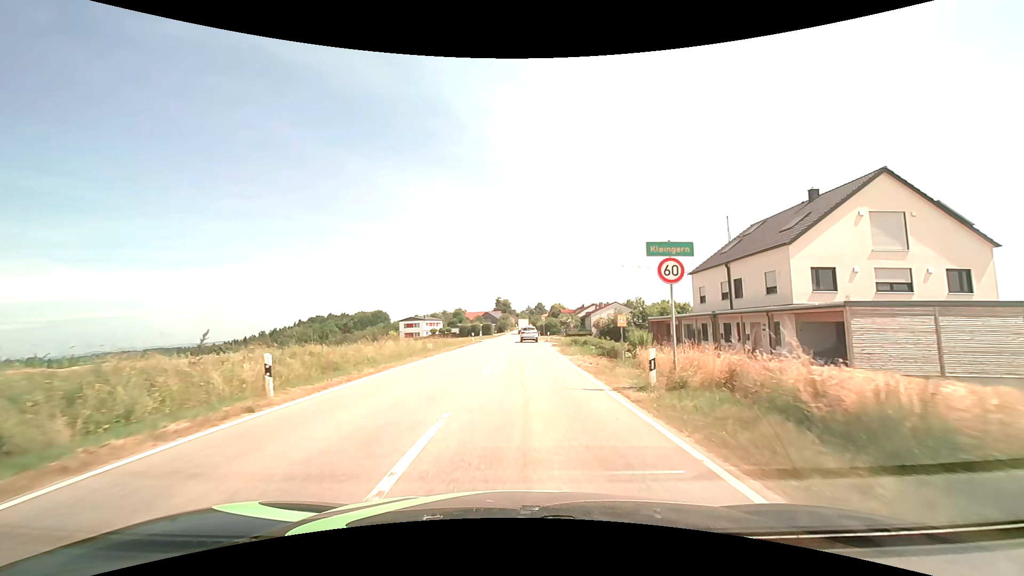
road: tertiary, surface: asphalt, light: Day
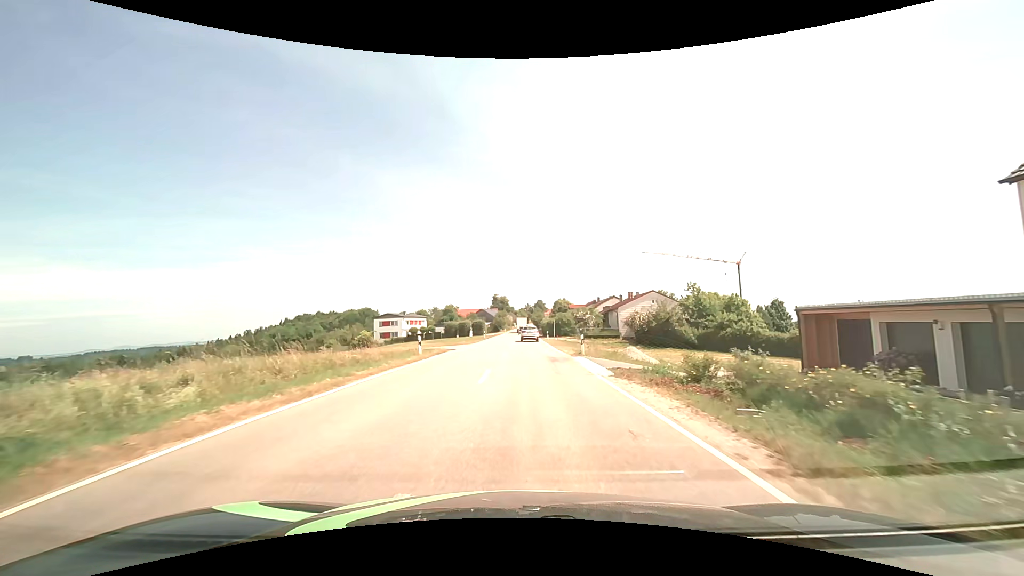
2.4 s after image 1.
(0.0, +27.5) m; 0°
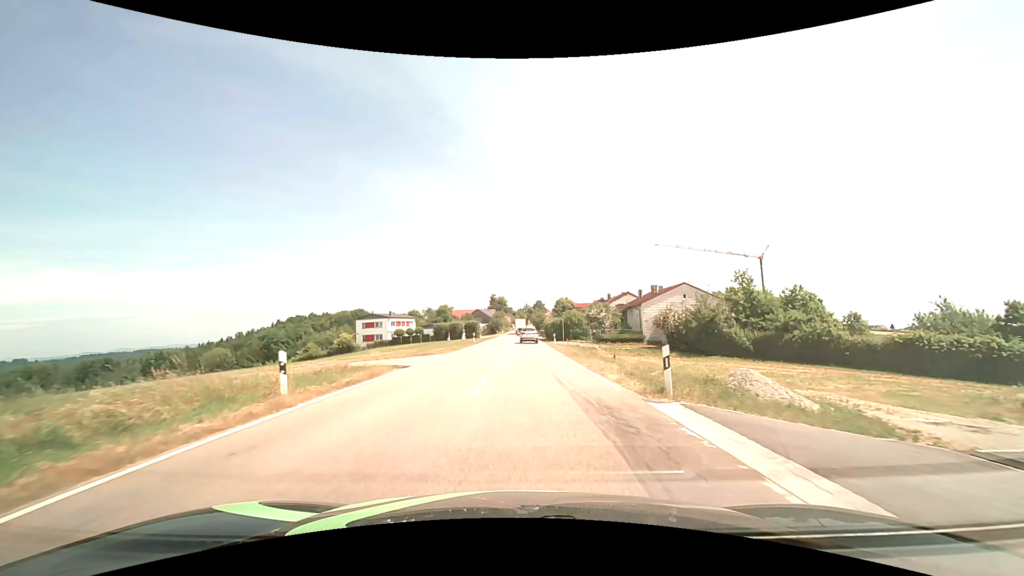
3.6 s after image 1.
(0.0, +13.8) m; 0°
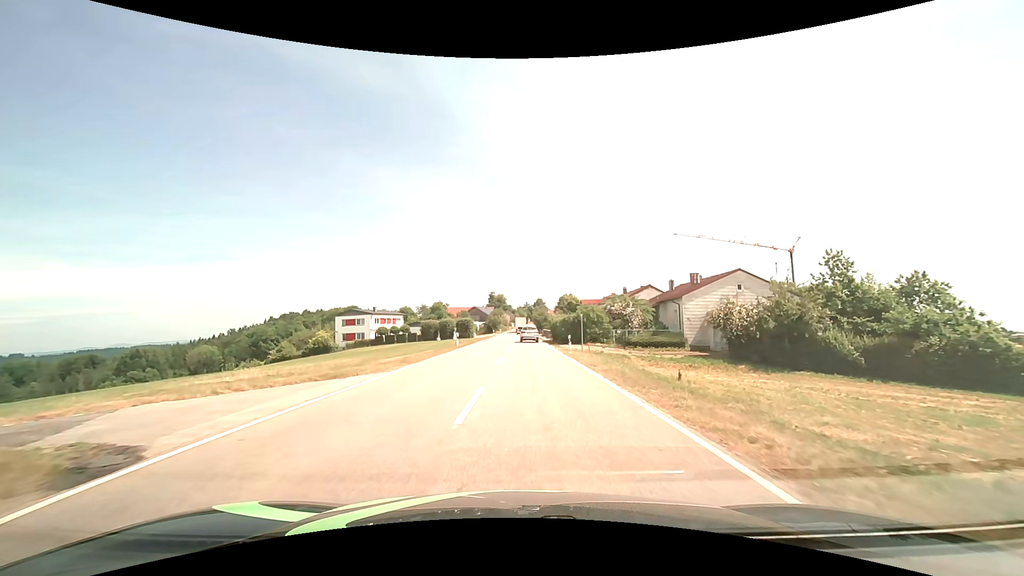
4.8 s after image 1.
(0.0, +13.8) m; 0°
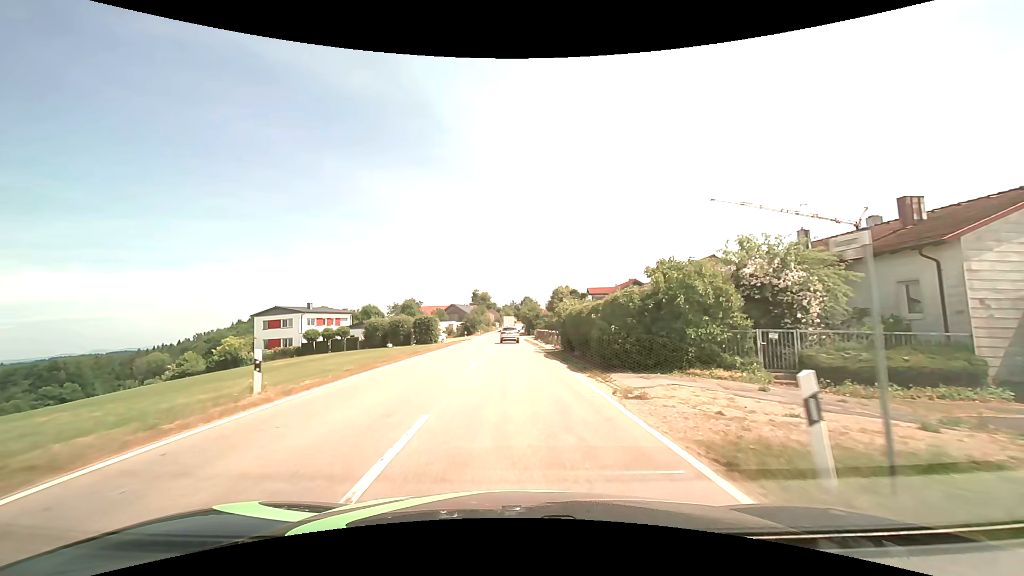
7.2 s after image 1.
(+0.5, +27.6) m; +2°
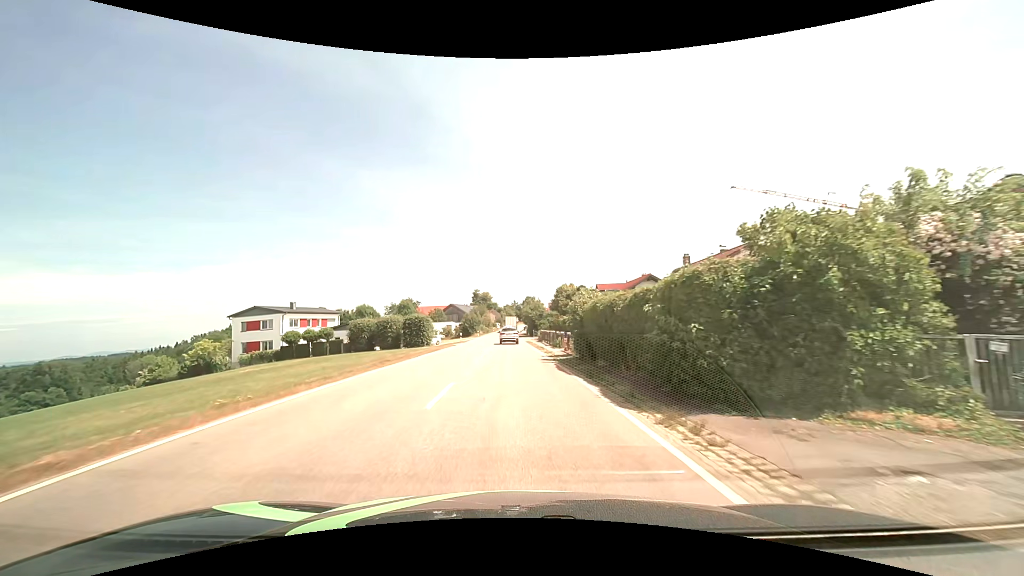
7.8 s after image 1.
(0.0, +6.9) m; 0°
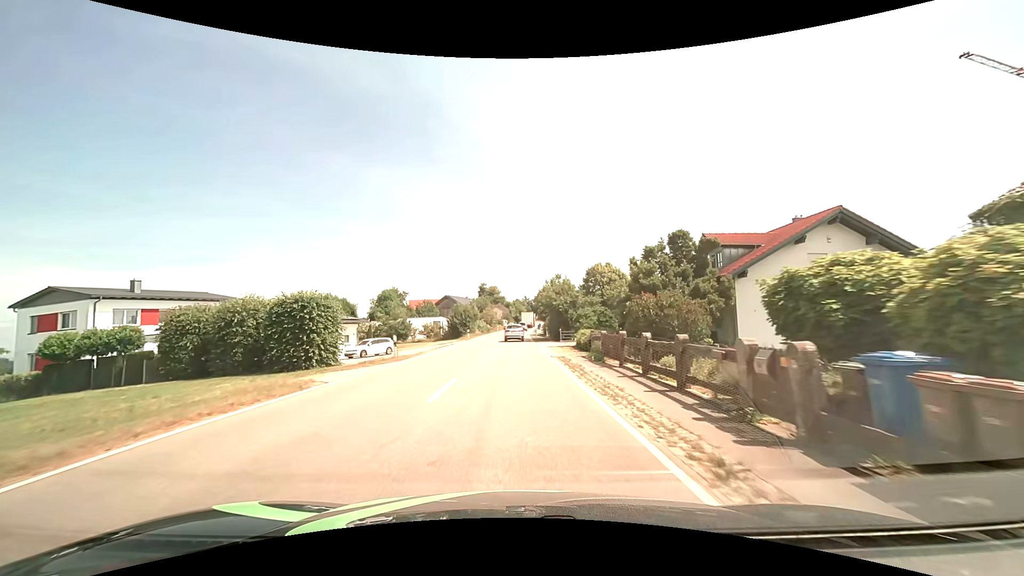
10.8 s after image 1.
(-0.5, +34.2) m; -1°
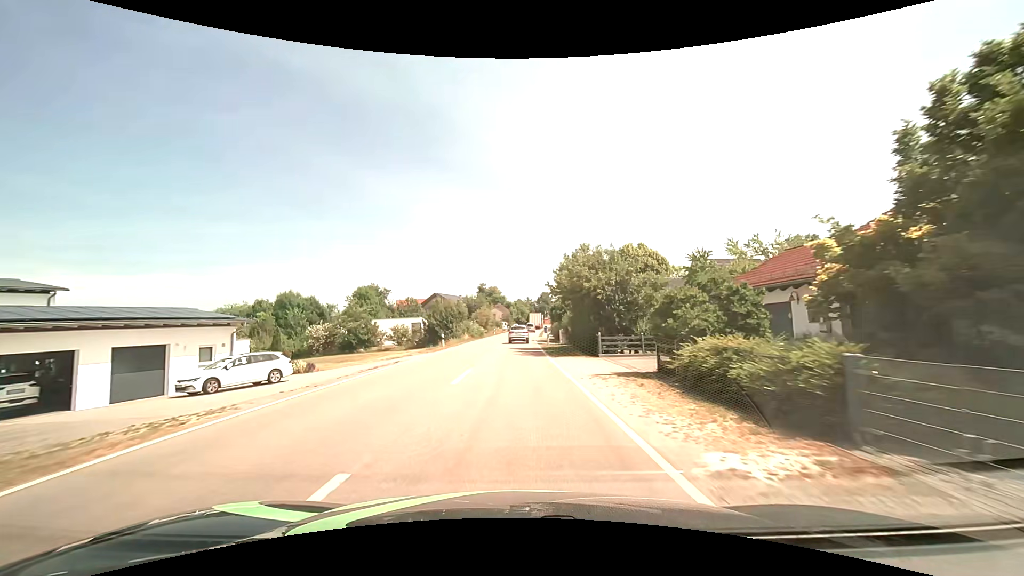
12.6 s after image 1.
(0.0, +20.4) m; 0°
(0, +10) (0, +20) (0, +30) (0, +40) (0, +50) (0, +60) (0, +70) (+1, +80) (+1, +90) (+2, +100) m
